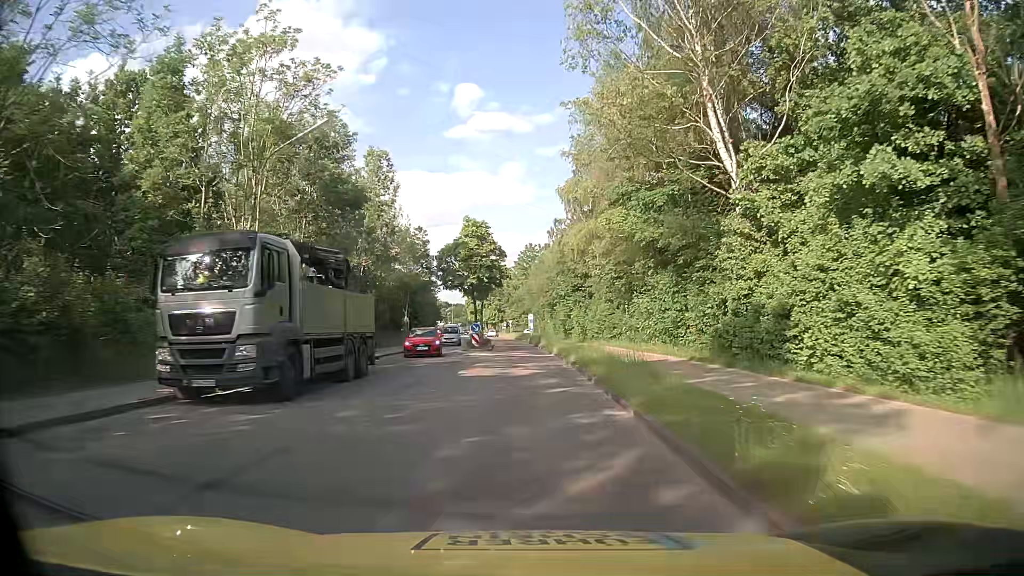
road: tertiary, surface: asphalt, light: Day
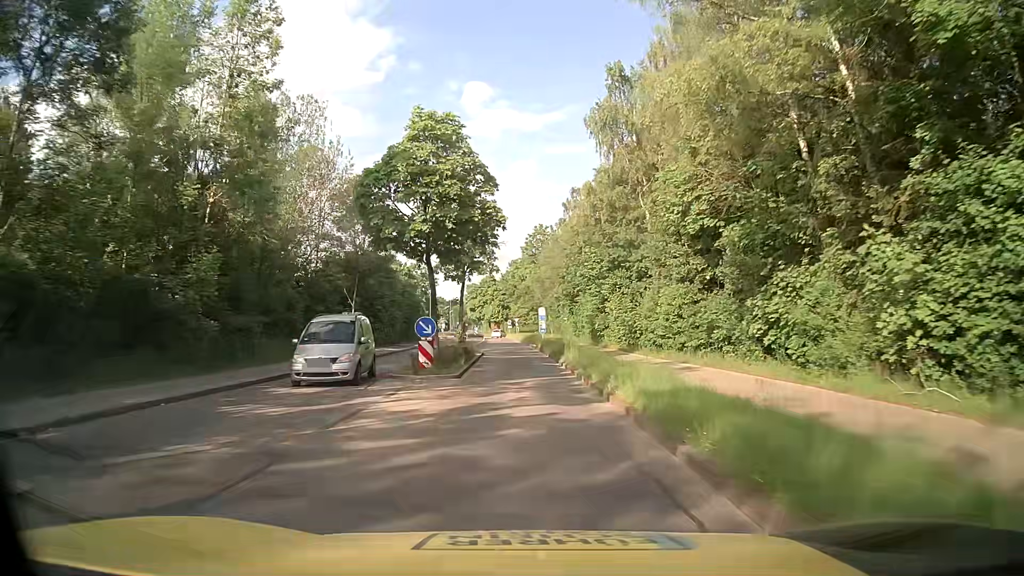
(-0.1, +22.7) m; 0°
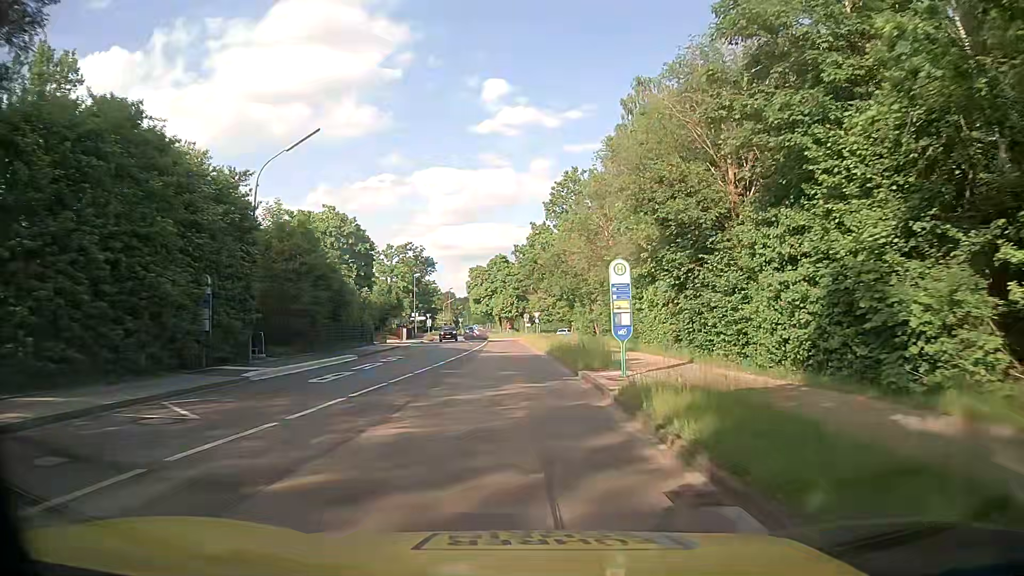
(-0.9, +36.5) m; -2°
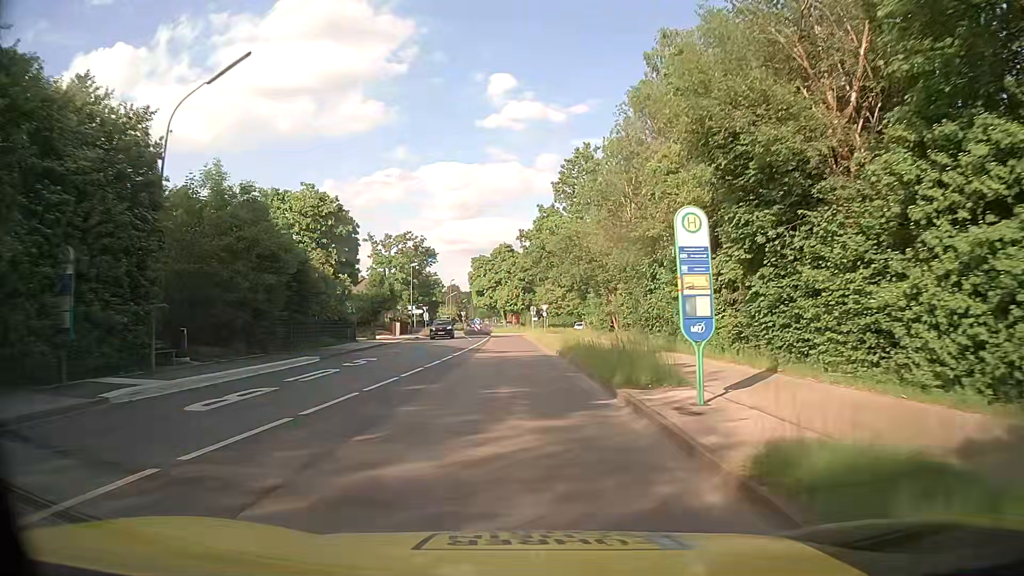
(-0.1, +7.2) m; -1°
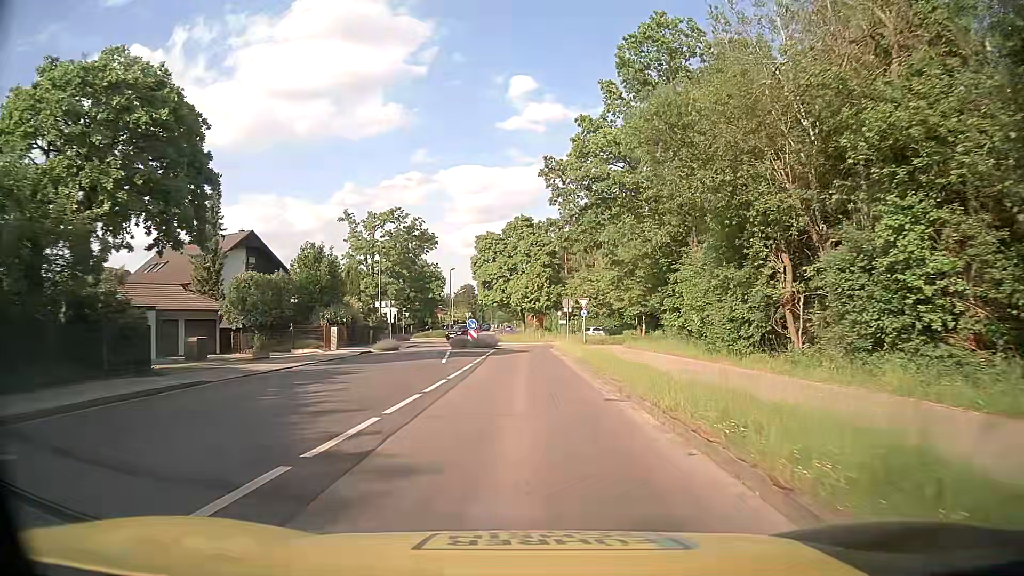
(-0.3, +27.5) m; -1°
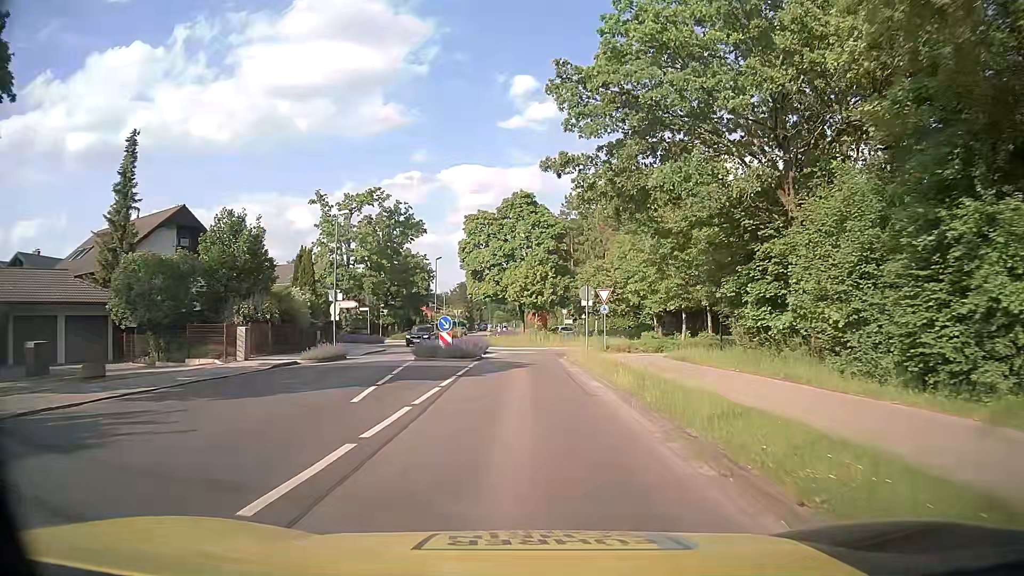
(-0.1, +12.5) m; 0°
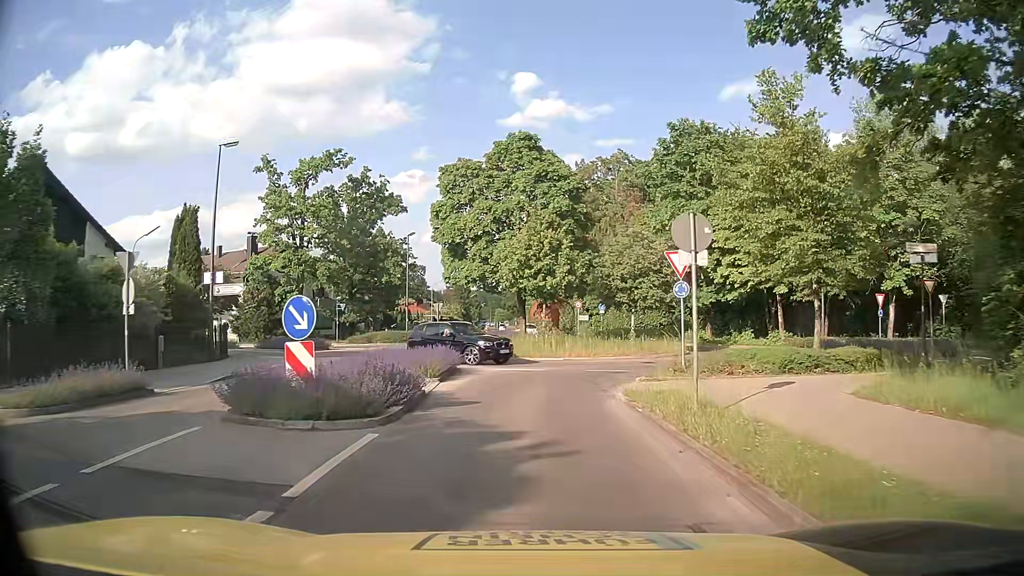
(0.0, +16.8) m; -1°
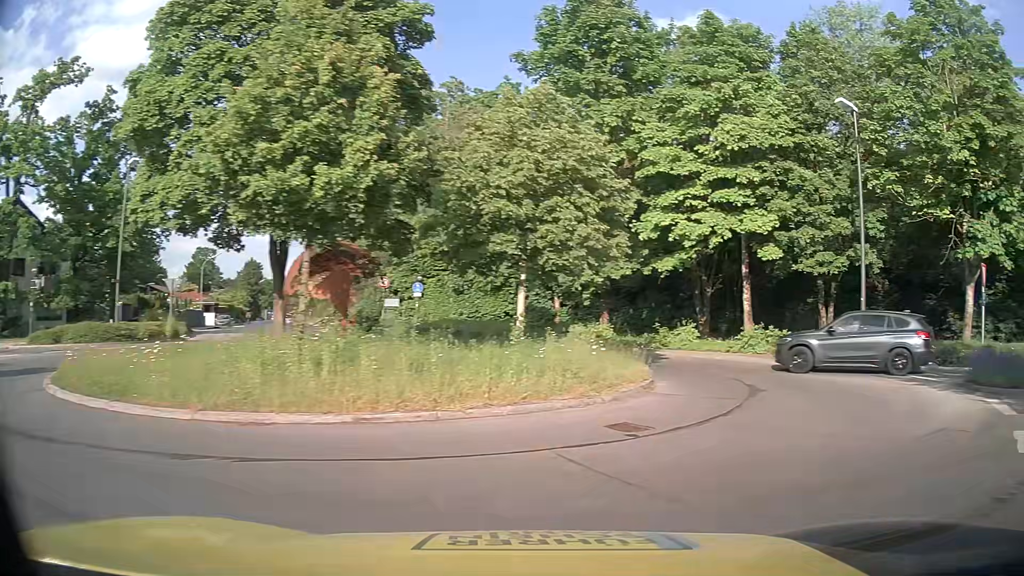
(+0.9, +19.7) m; +17°
